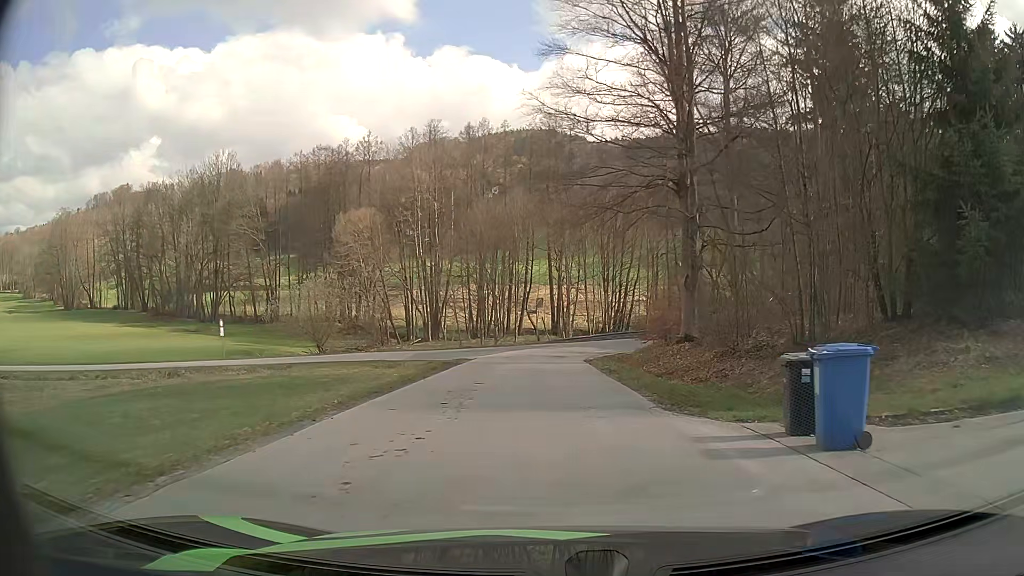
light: Day
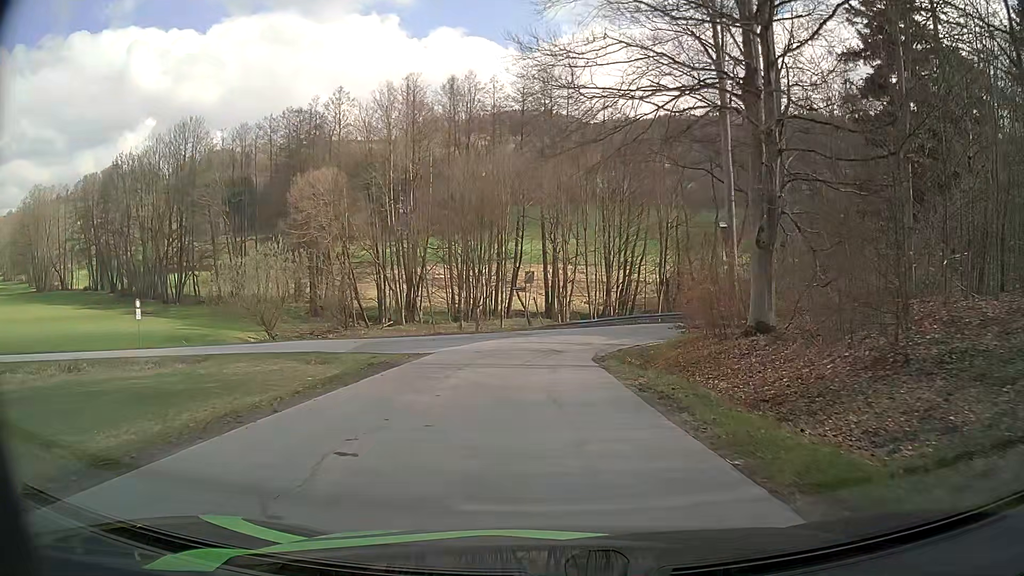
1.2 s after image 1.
(+0.1, +10.9) m; +1°
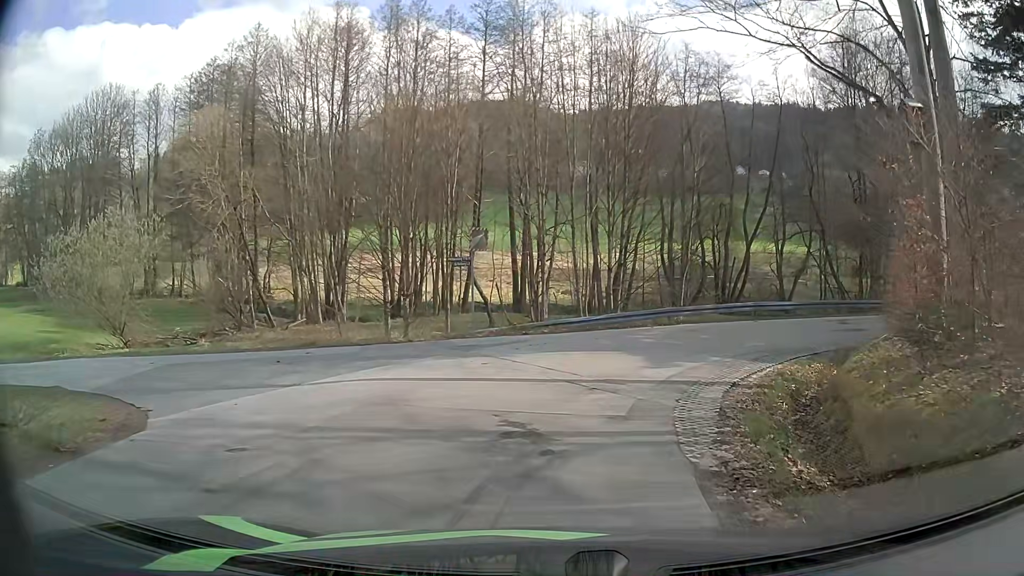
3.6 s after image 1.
(+0.1, +17.3) m; +3°
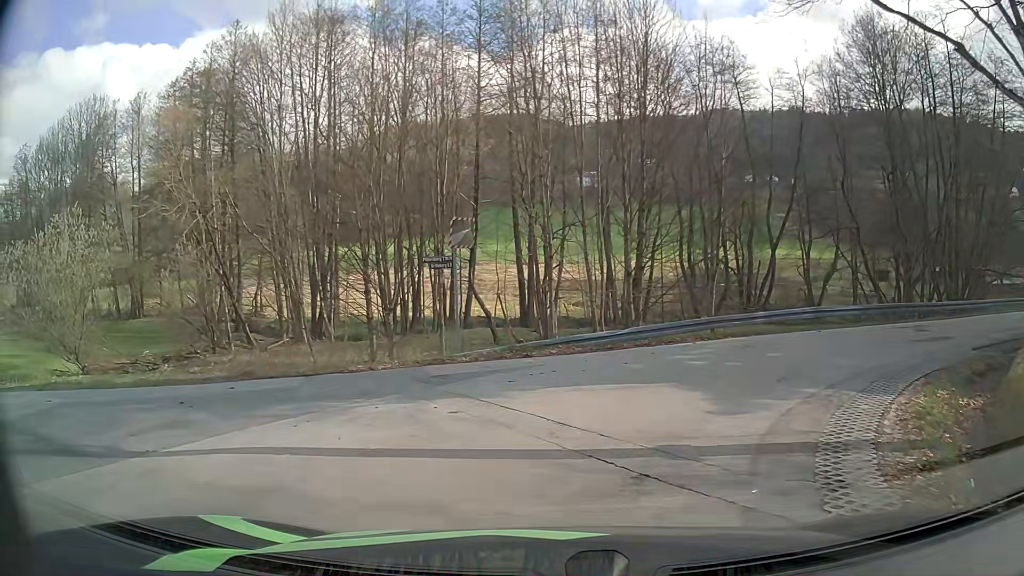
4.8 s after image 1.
(0.0, +5.1) m; -2°
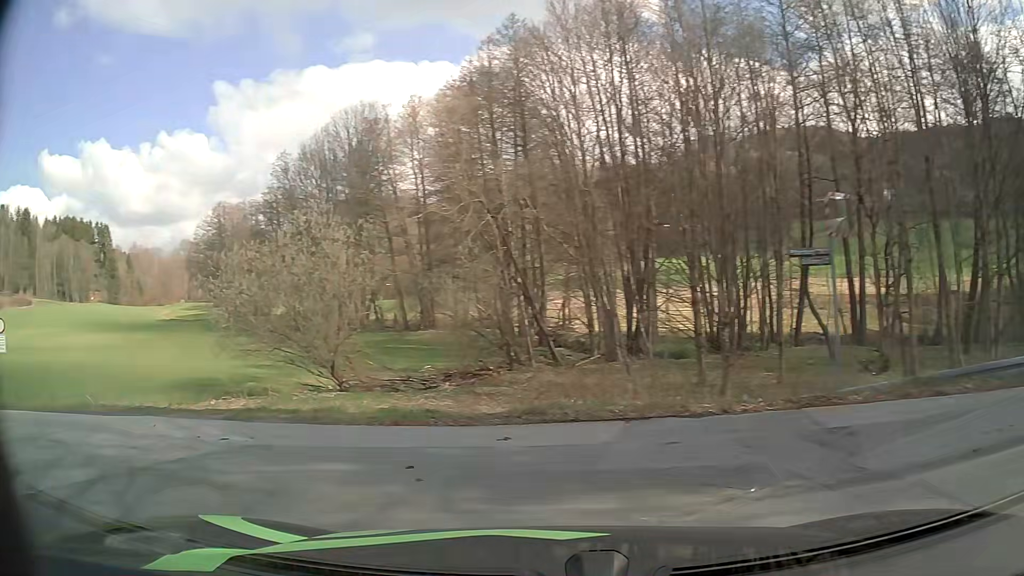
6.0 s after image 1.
(-1.0, +5.0) m; -25°
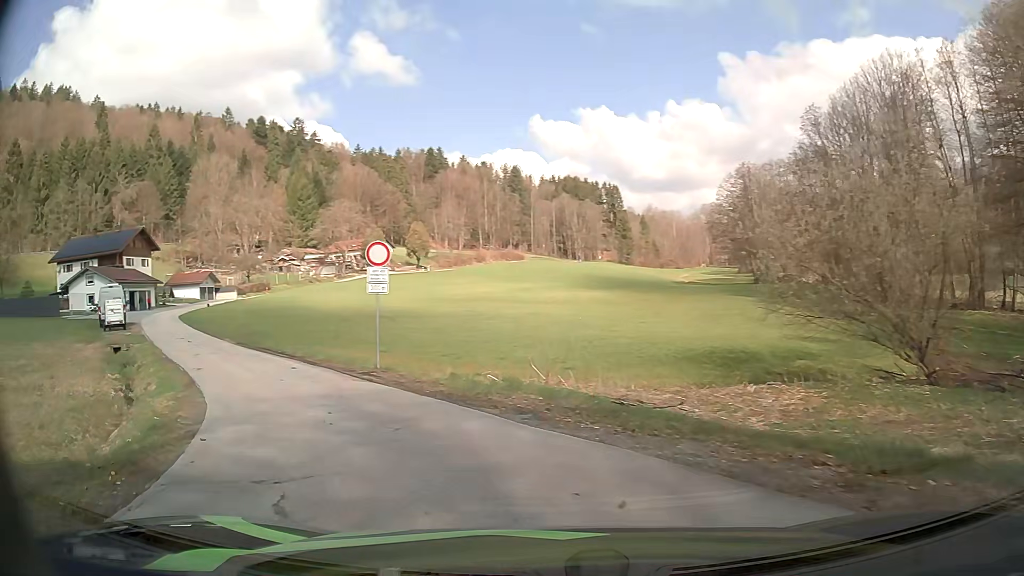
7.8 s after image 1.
(-3.8, +8.3) m; -44°
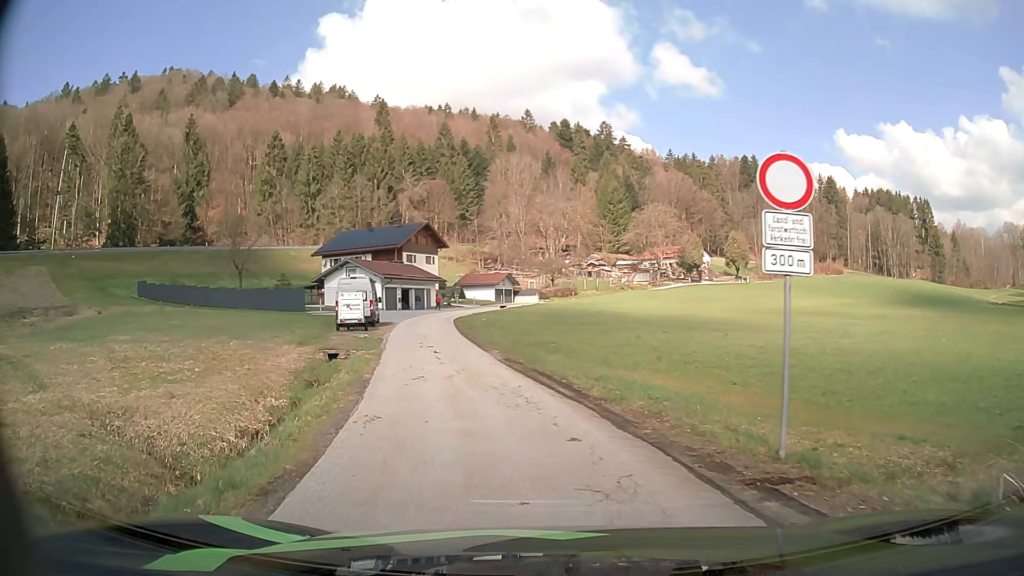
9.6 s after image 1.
(-2.5, +9.0) m; -27°
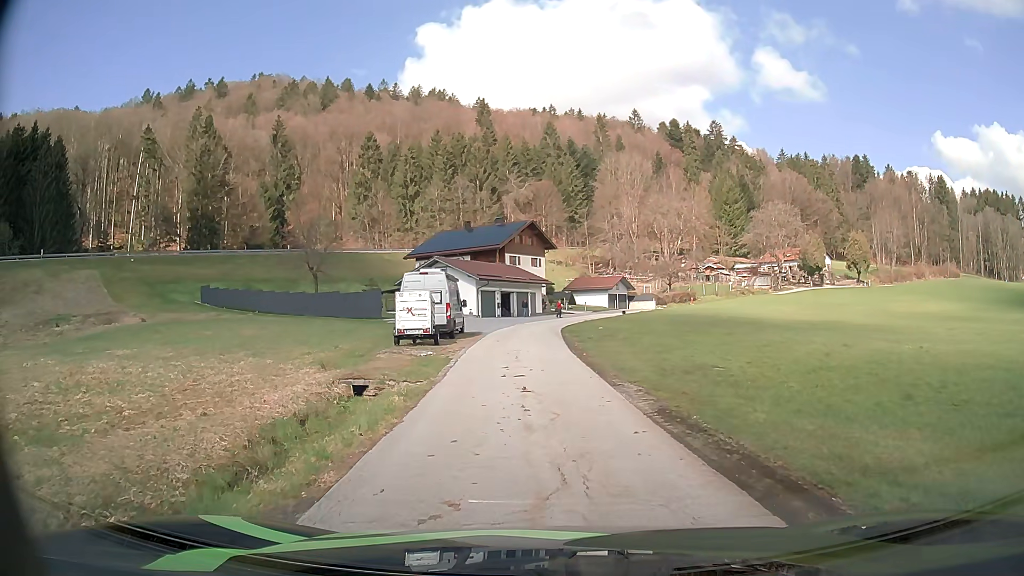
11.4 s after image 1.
(-0.9, +9.4) m; -9°
